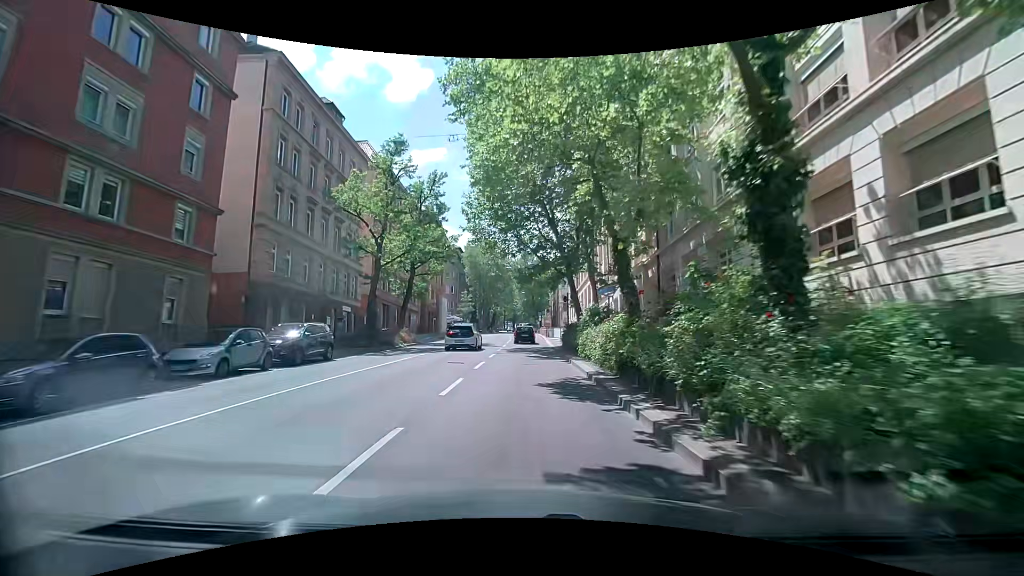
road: secondary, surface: asphalt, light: Day
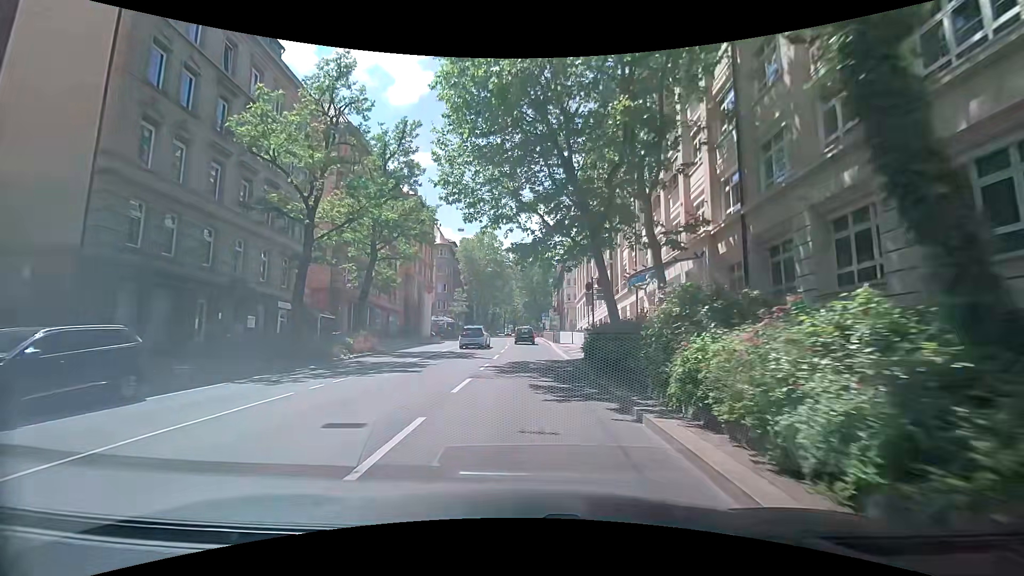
(-0.5, +11.3) m; -2°
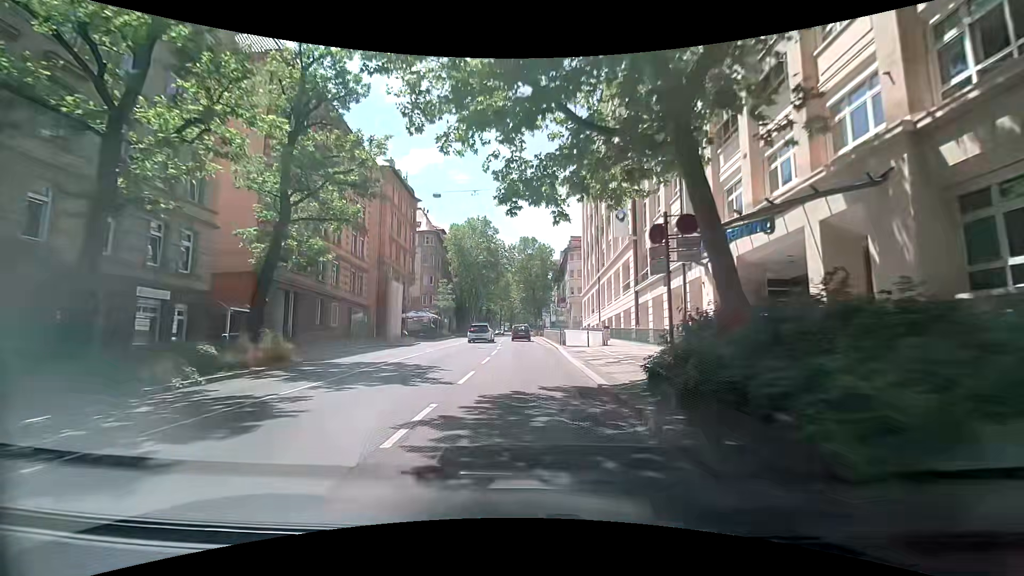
(+0.1, +11.2) m; +1°
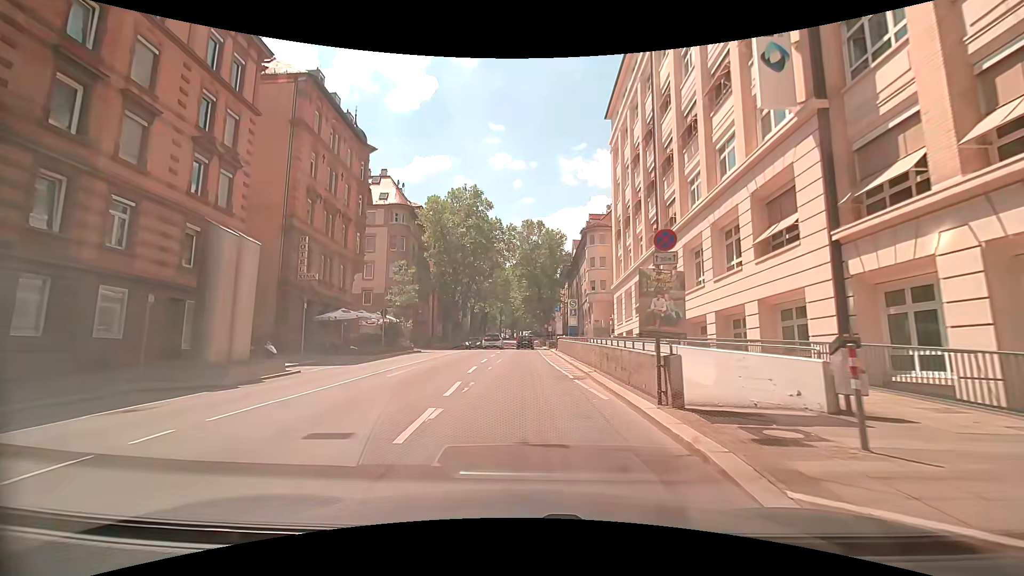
(-0.4, +22.3) m; -1°
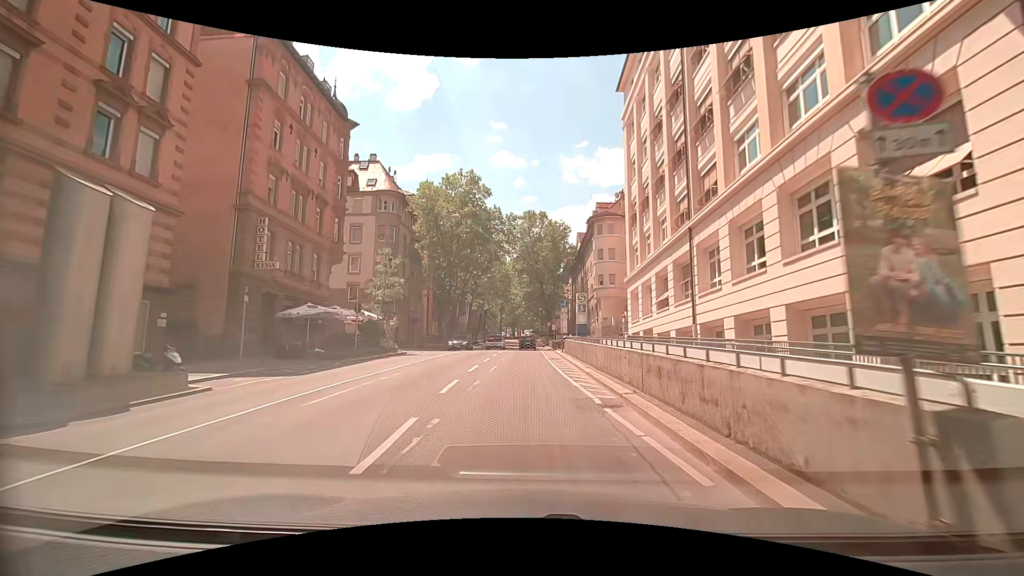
(0.0, +5.5) m; -1°
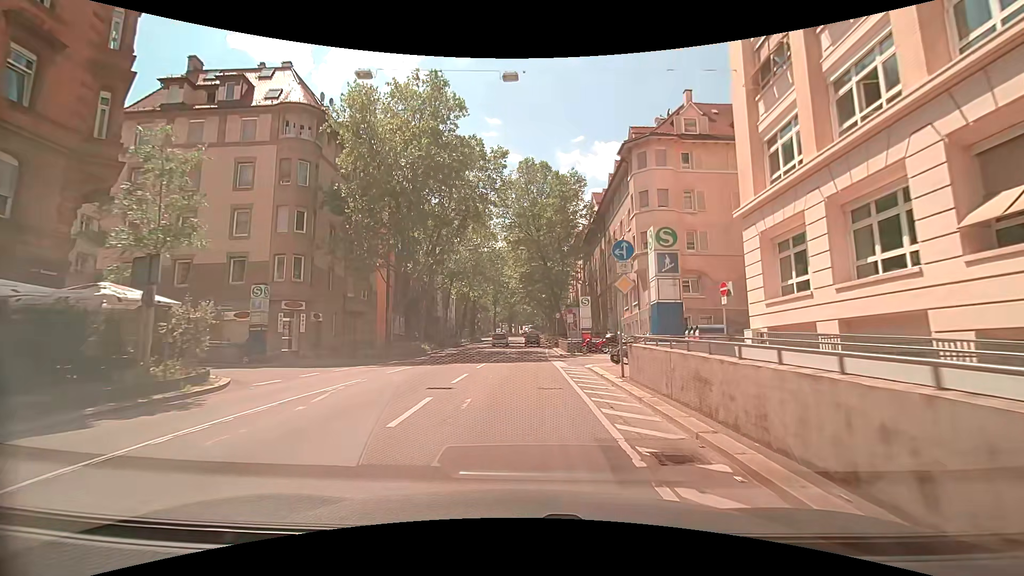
(+0.4, +21.8) m; +1°
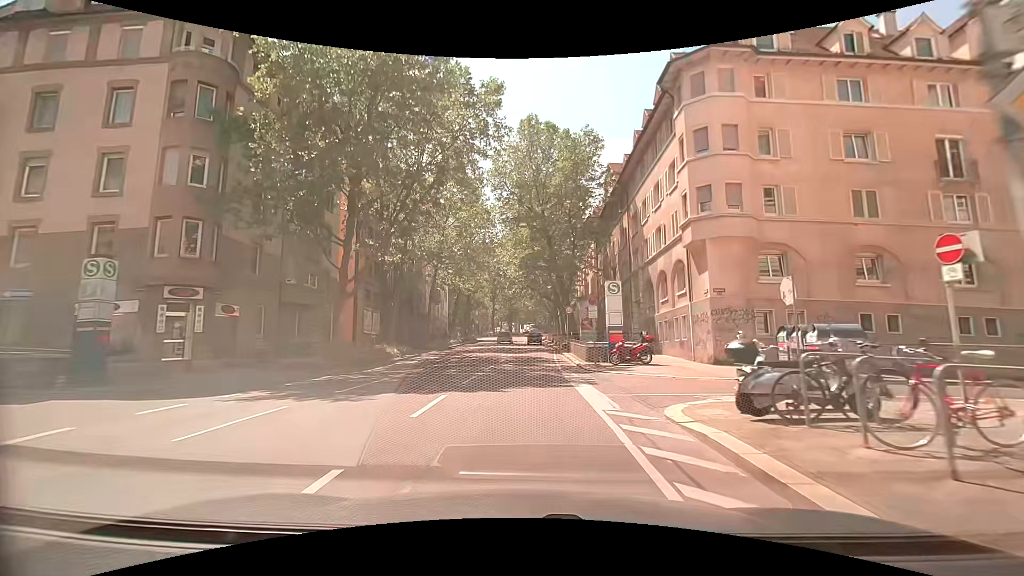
(+0.1, +10.9) m; 0°
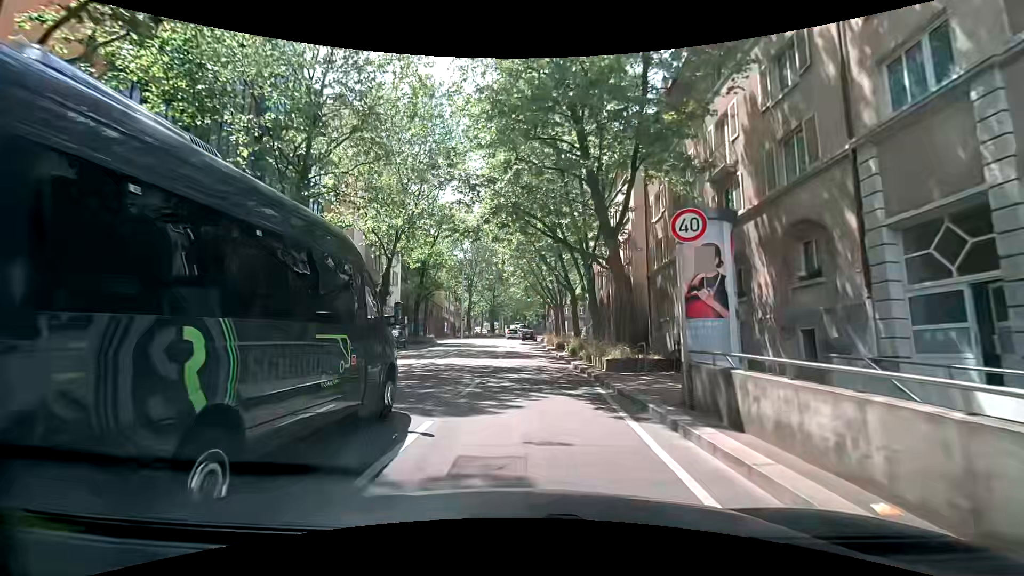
(+0.4, +28.1) m; +1°
